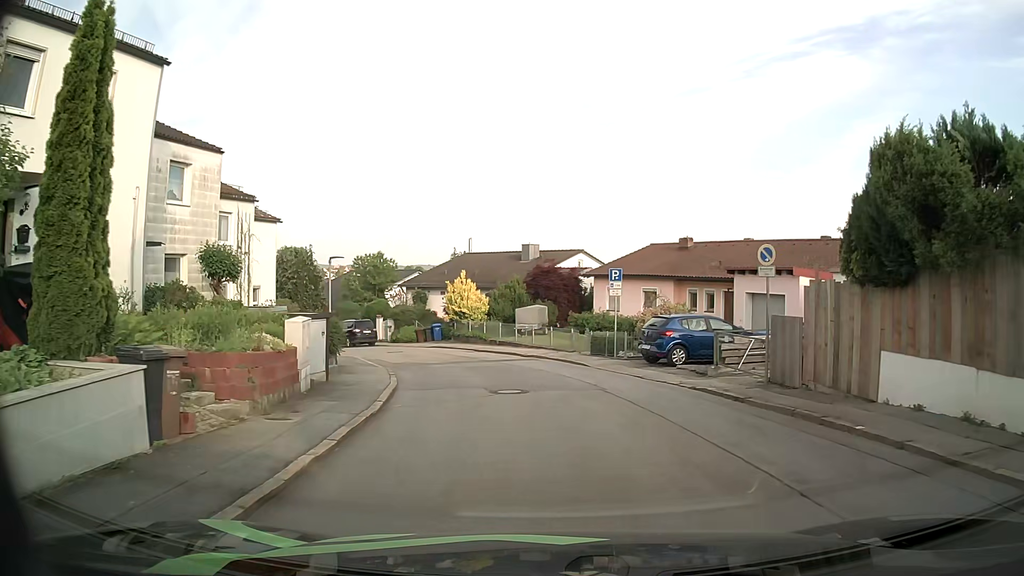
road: residential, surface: asphalt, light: Day
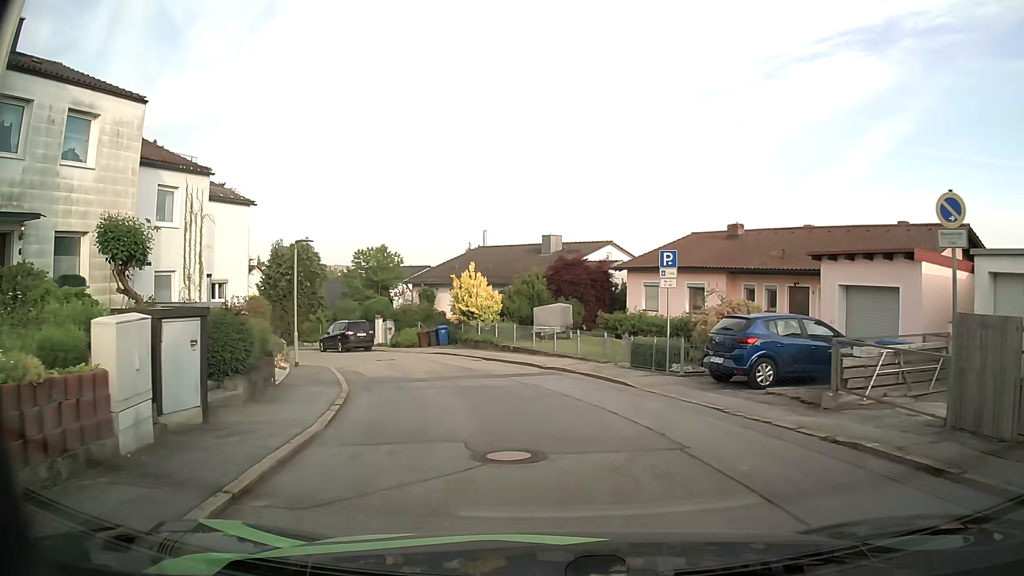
(-0.2, +6.0) m; -4°
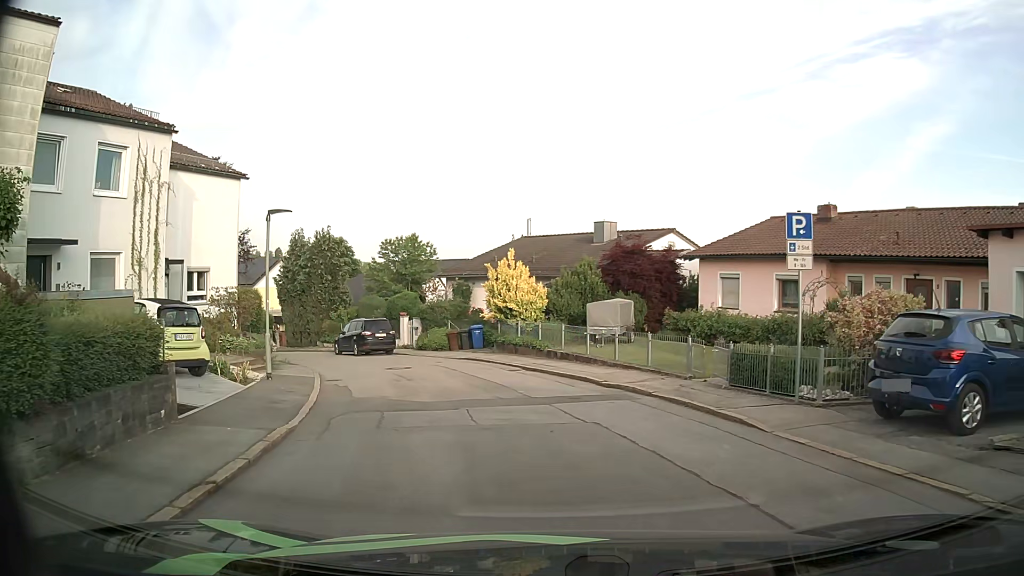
(-0.2, +5.7) m; -4°
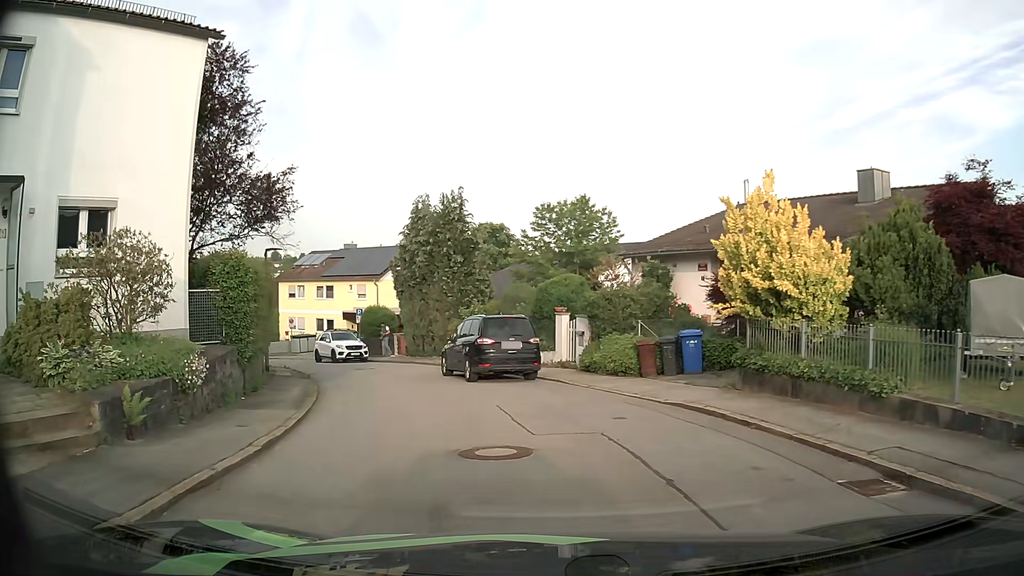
(-1.8, +14.2) m; -16°
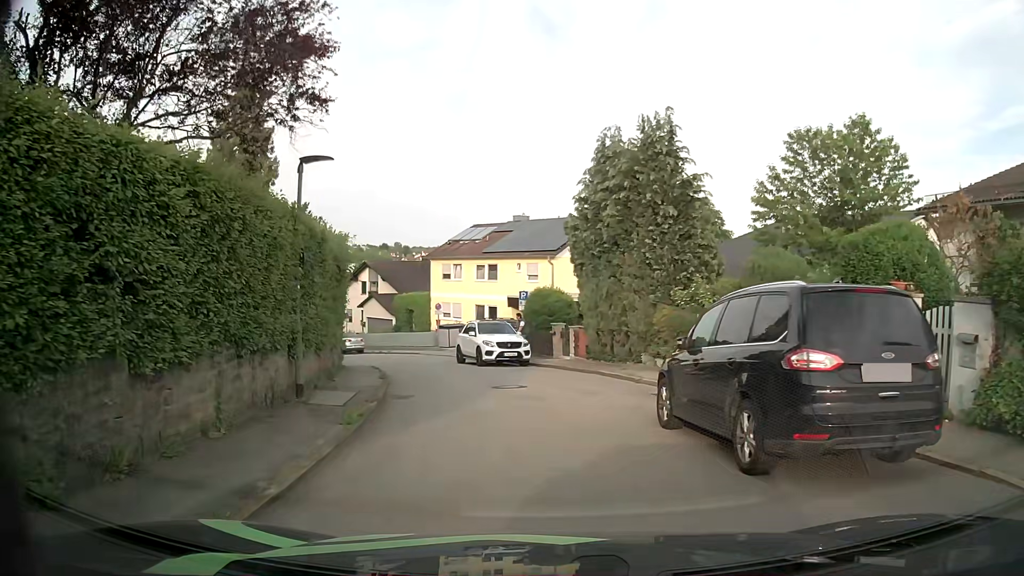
(-1.7, +11.4) m; -16°
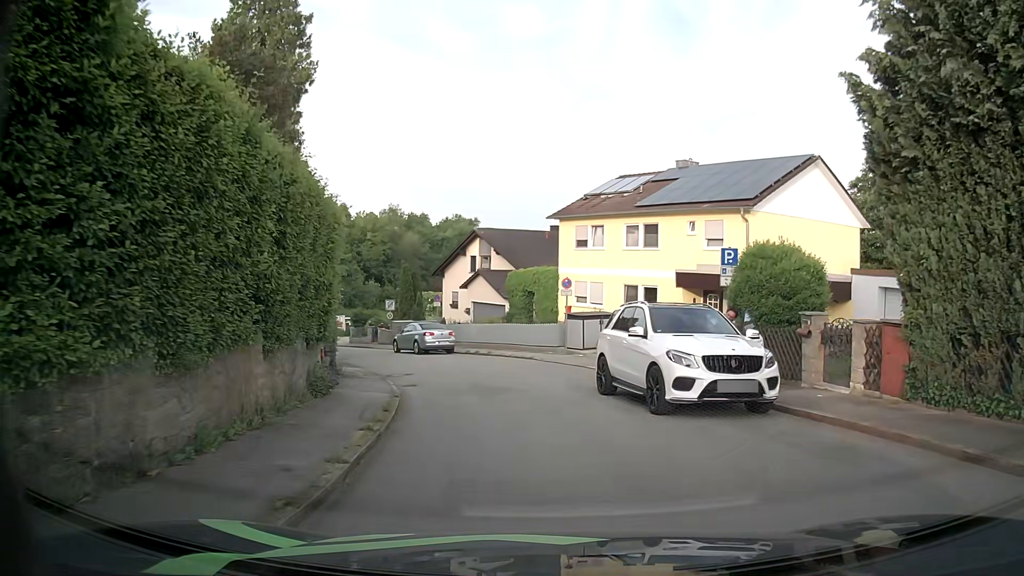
(-1.8, +15.2) m; -13°
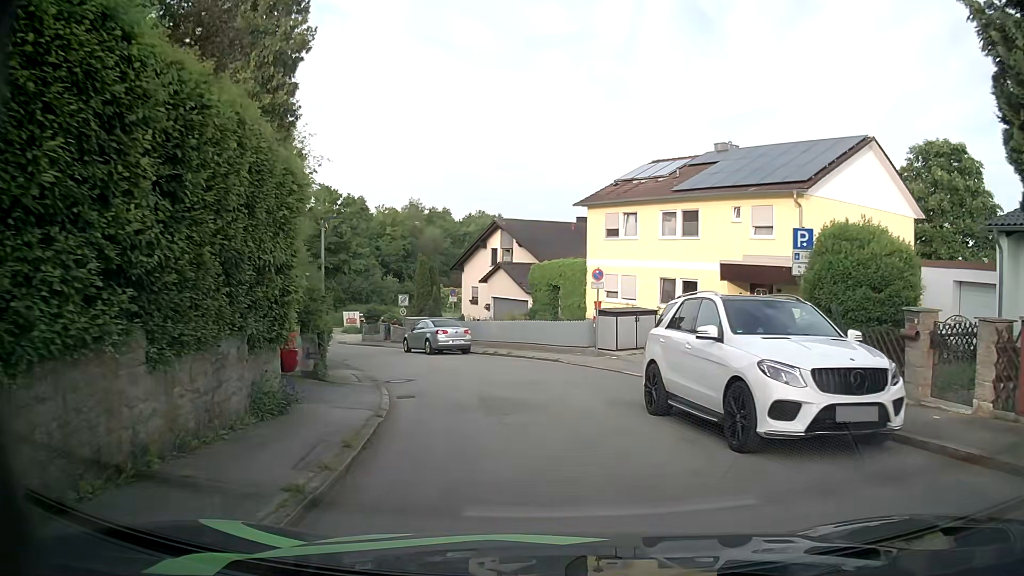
(0.0, +3.2) m; -1°
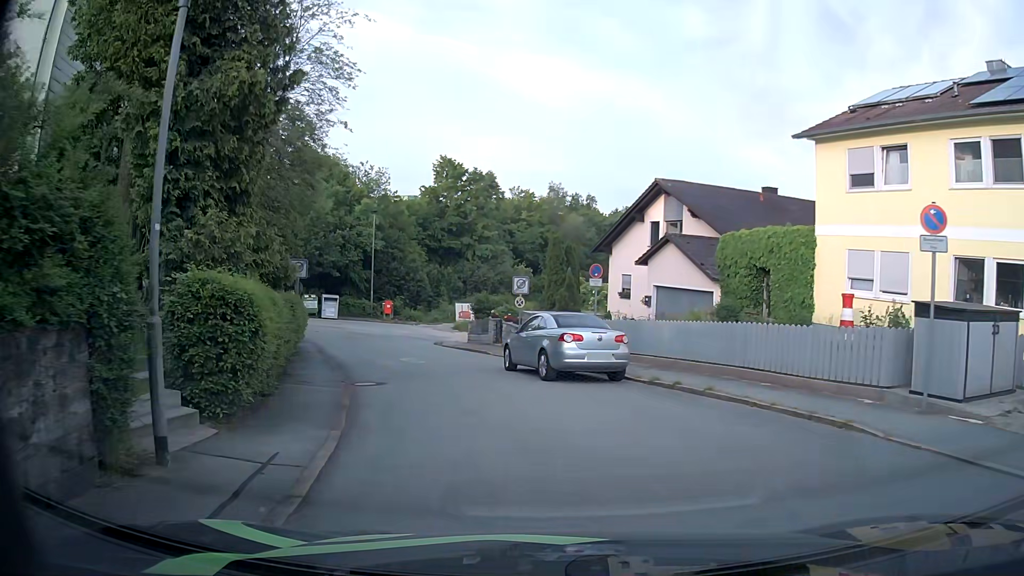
(-1.1, +13.0) m; -11°
(-1, +10) (-3, +20) (-6, +29) (-9, +39) (-18, +42) (-28, +39) (-37, +36) (-46, +32) (-55, +28) (-65, +24) m
